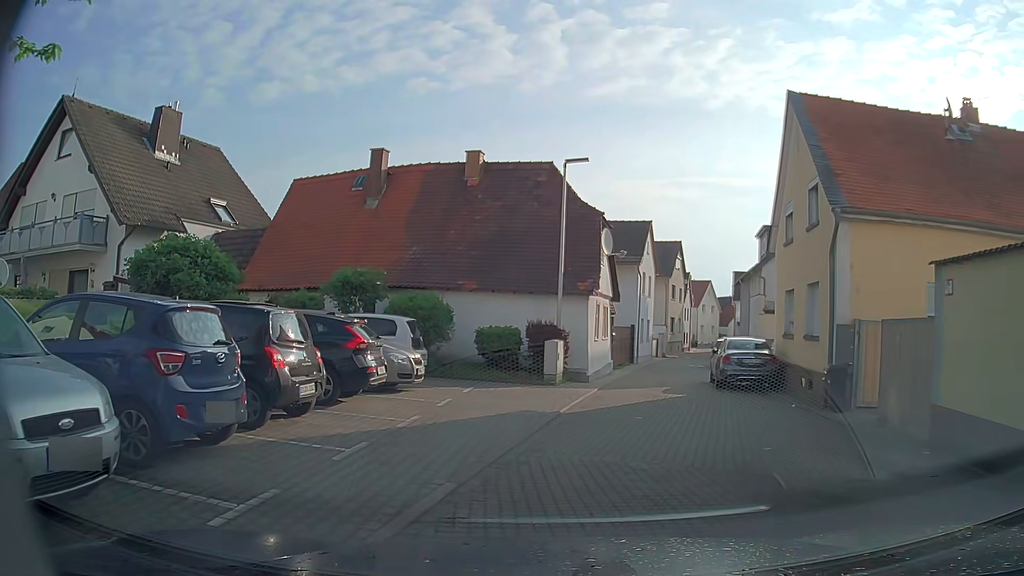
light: Day
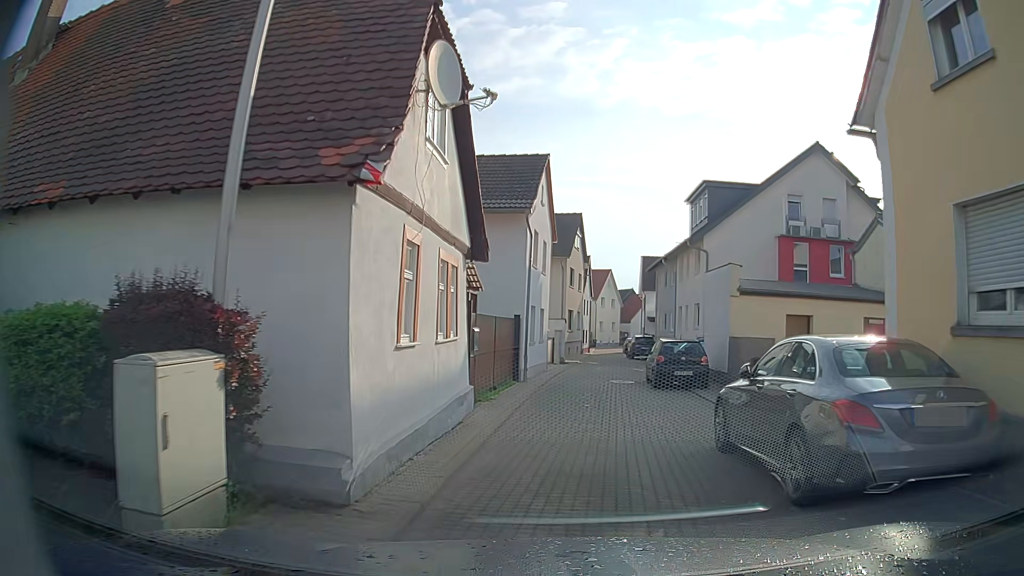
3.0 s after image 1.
(+1.4, +14.0) m; +9°
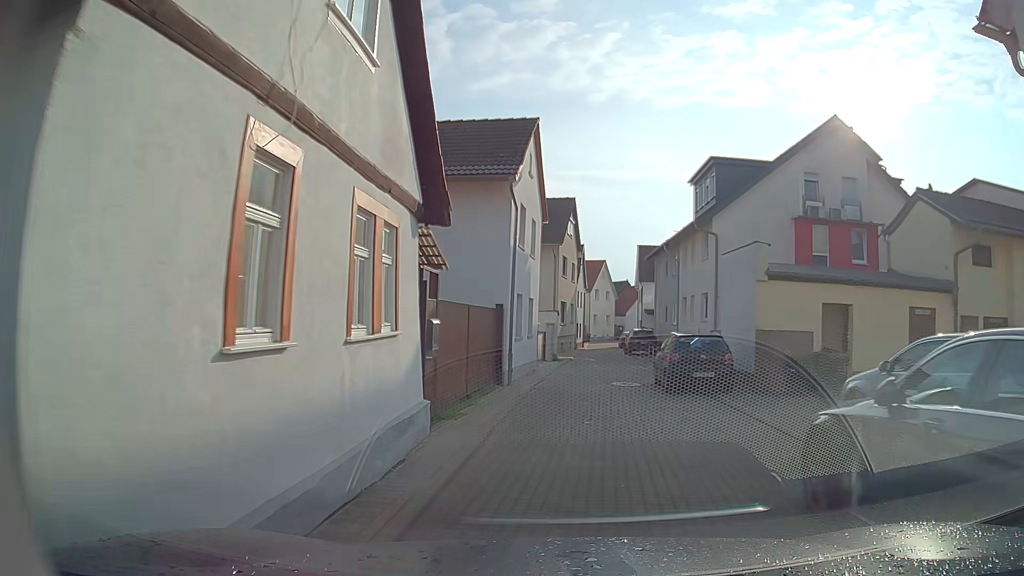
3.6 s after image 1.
(+0.1, +3.5) m; 0°
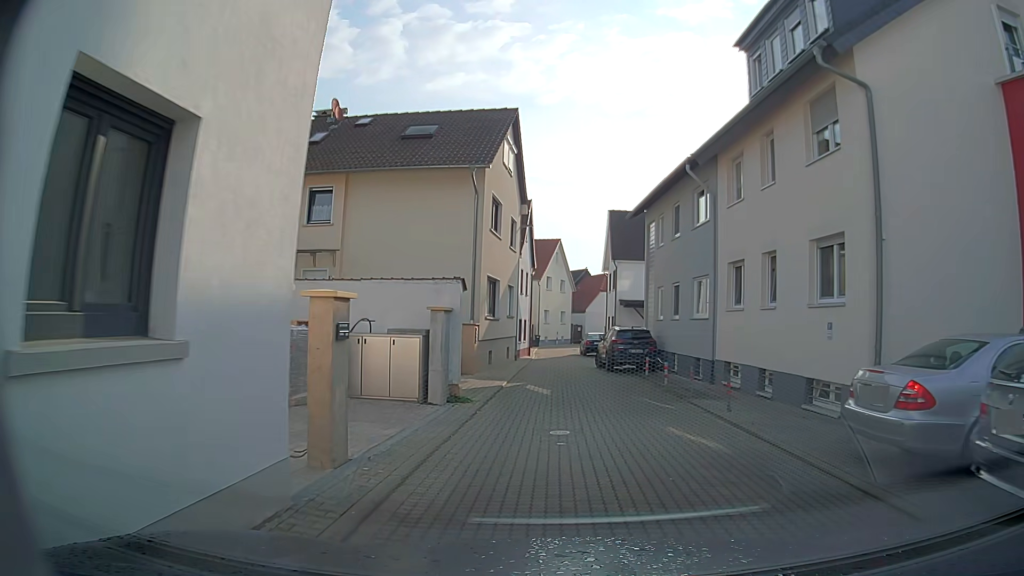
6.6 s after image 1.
(+1.0, +18.6) m; +3°
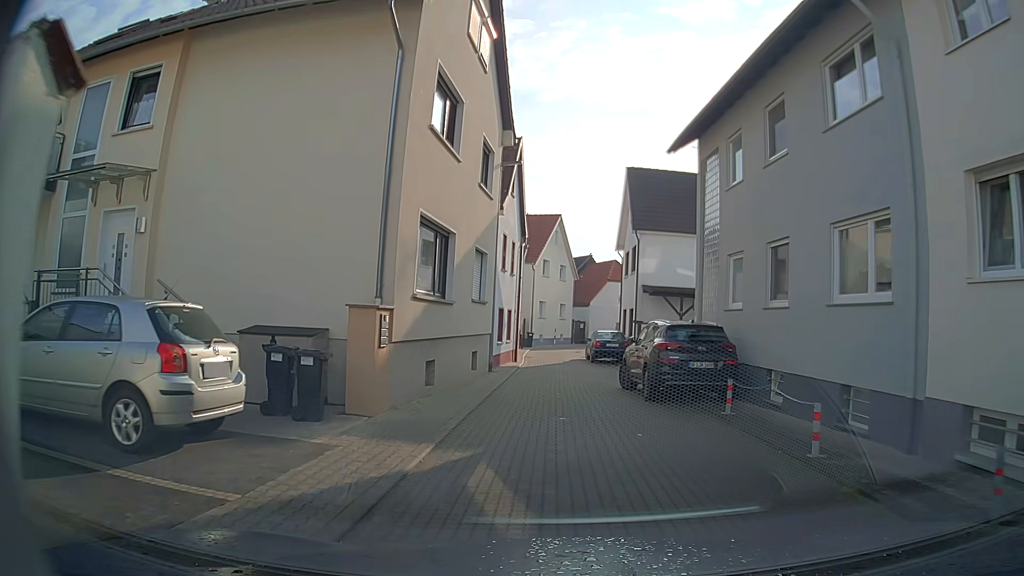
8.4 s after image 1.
(+0.3, +11.2) m; 0°
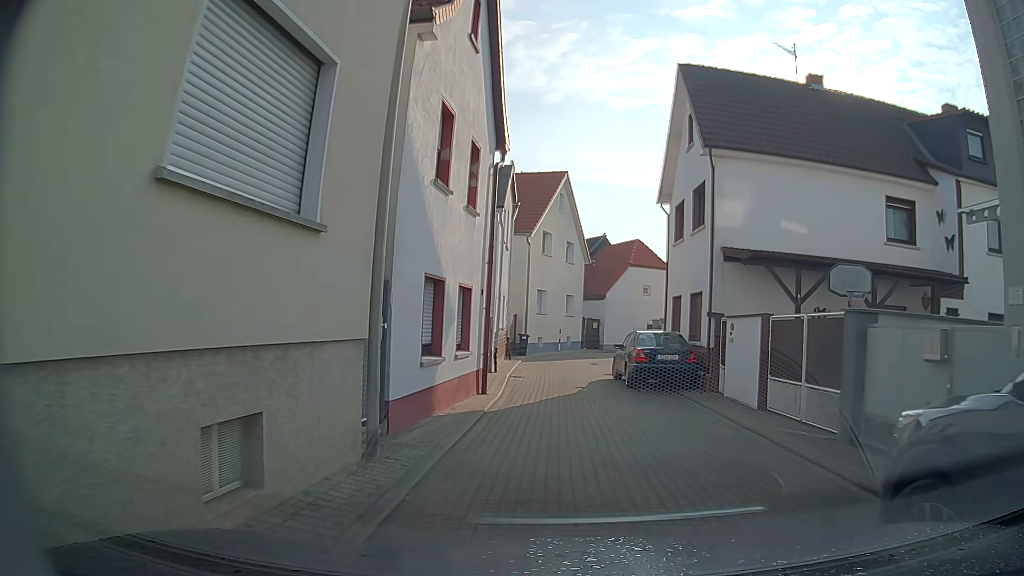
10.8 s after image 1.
(+0.3, +13.4) m; +3°
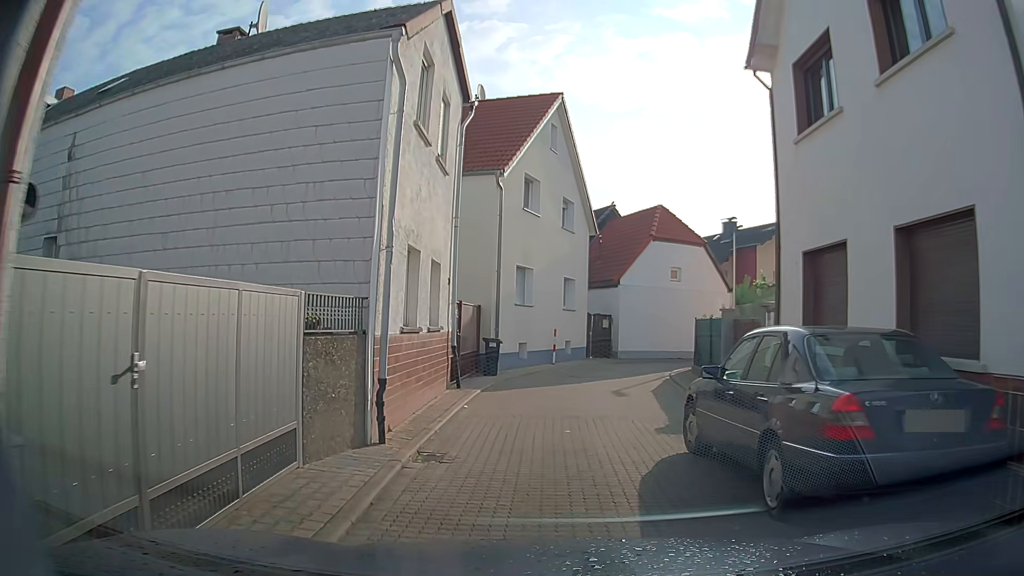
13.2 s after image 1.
(-0.3, +12.0) m; -1°
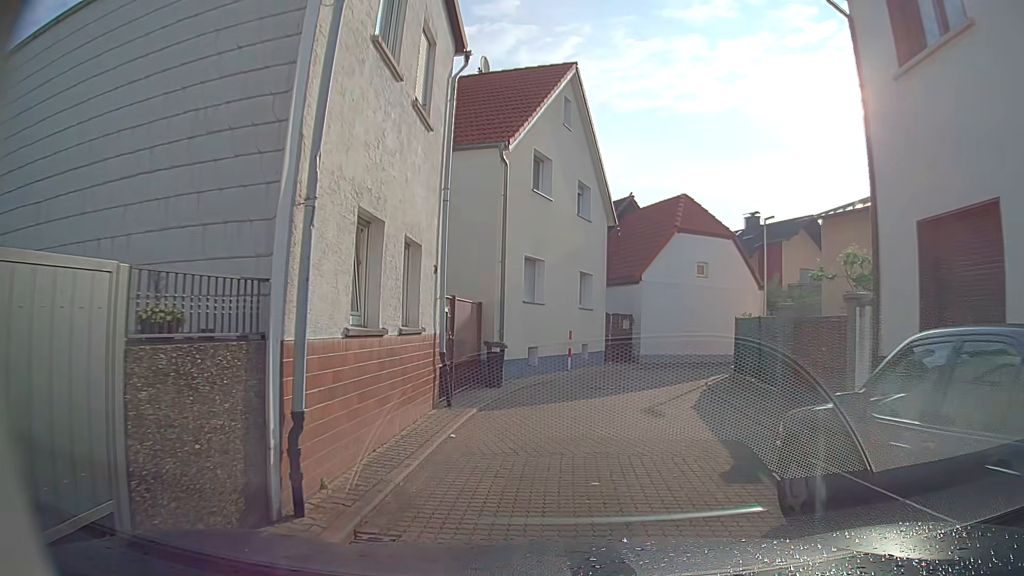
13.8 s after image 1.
(-0.1, +2.9) m; -2°
